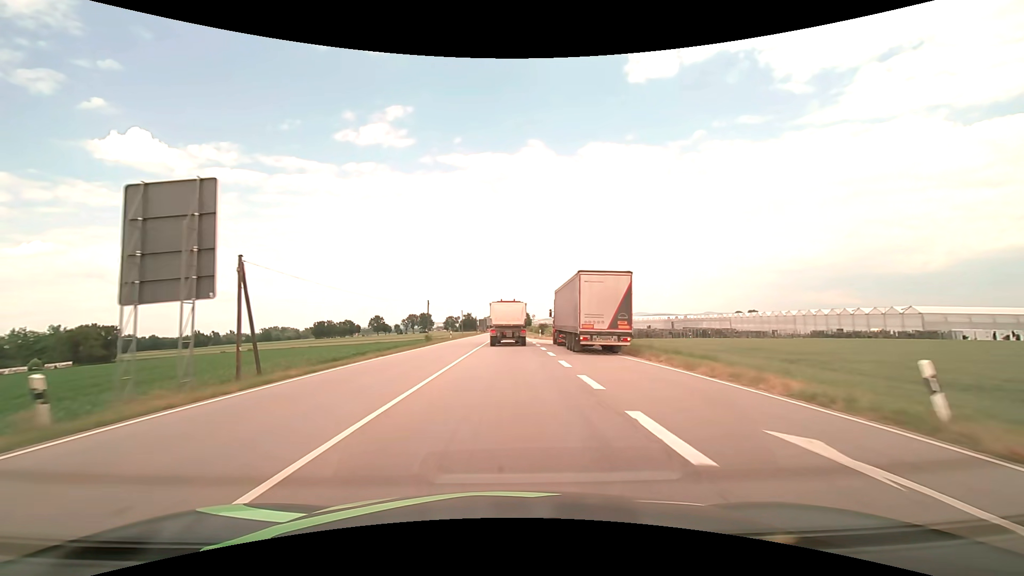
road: primary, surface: asphalt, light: Day
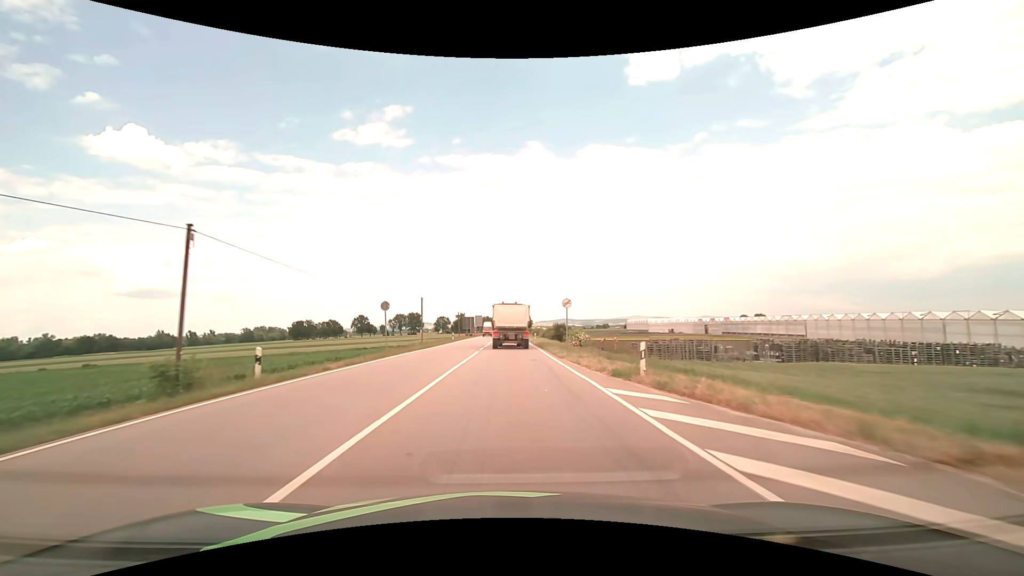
(0.0, +45.4) m; 0°
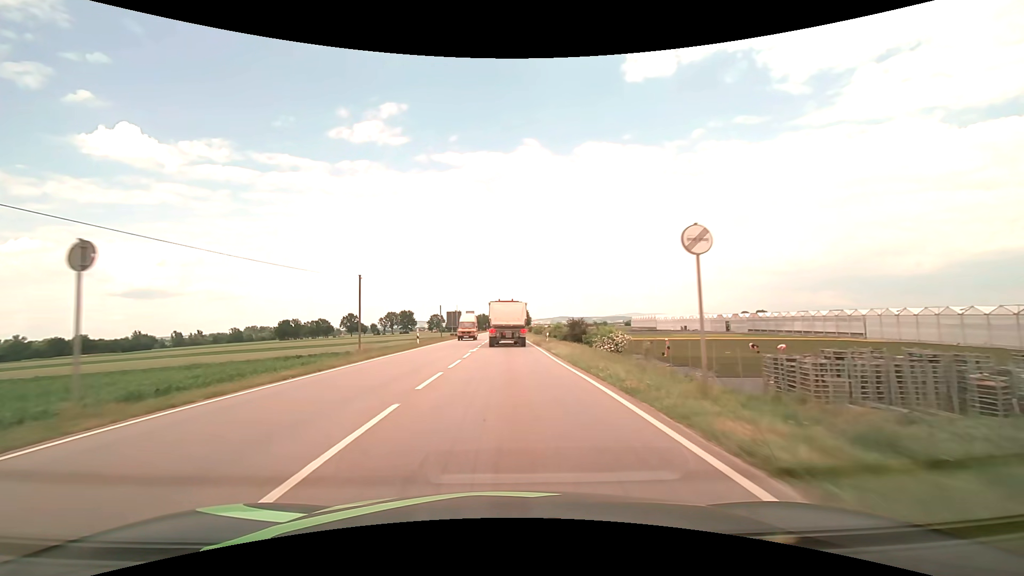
(+0.1, +22.6) m; 0°
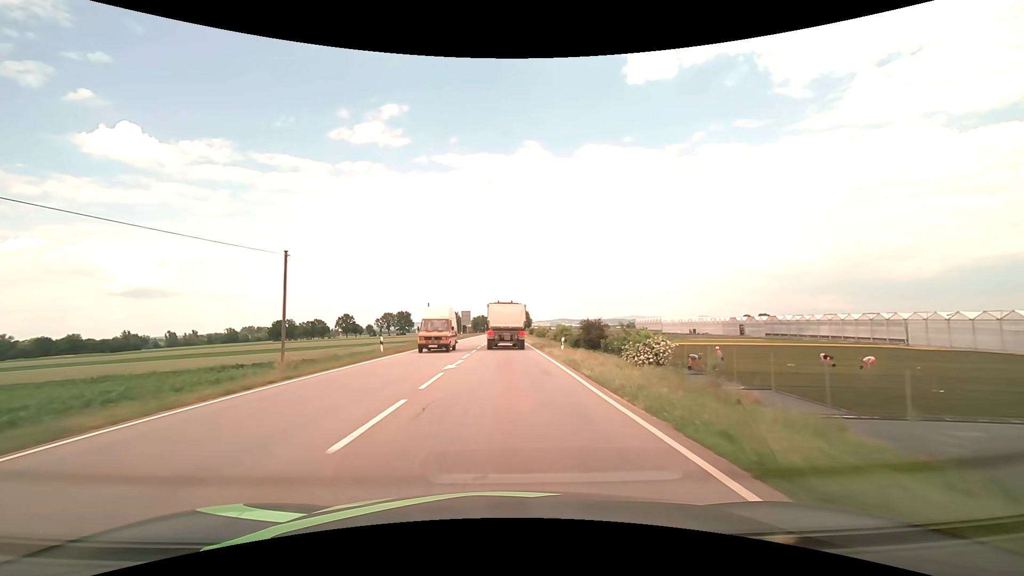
(0.0, +11.2) m; 0°
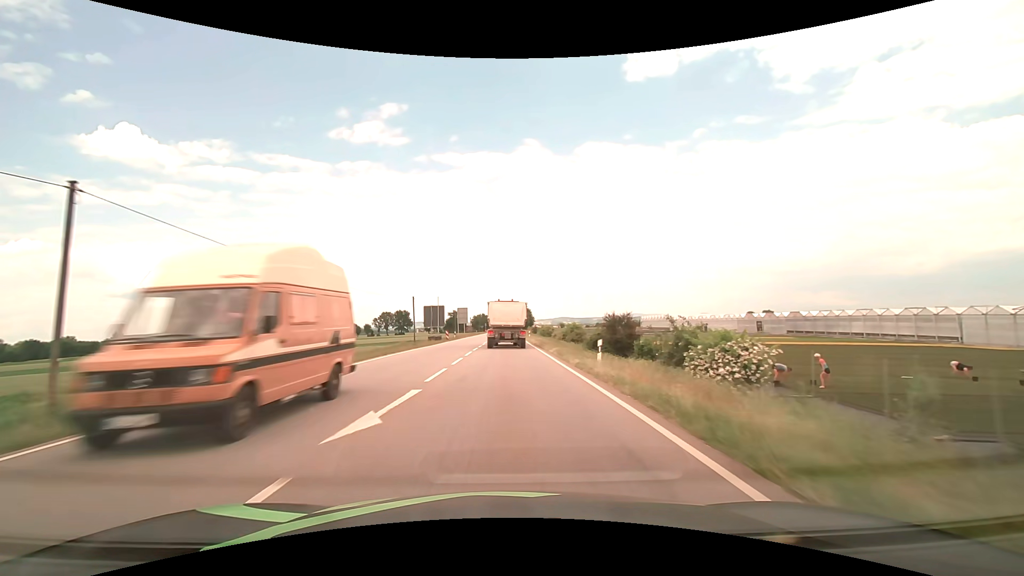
(0.0, +11.0) m; 0°
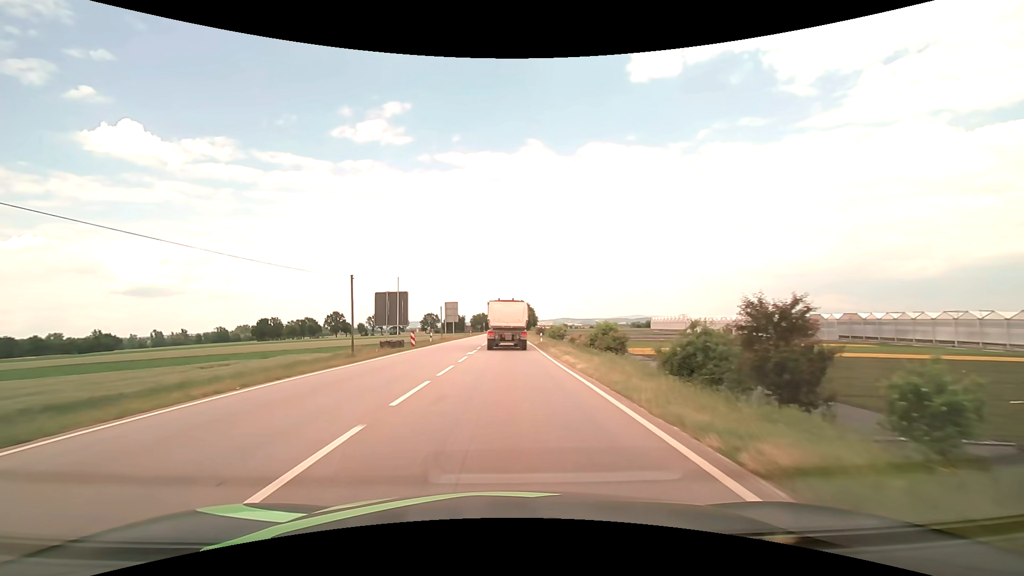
(0.0, +21.5) m; 0°
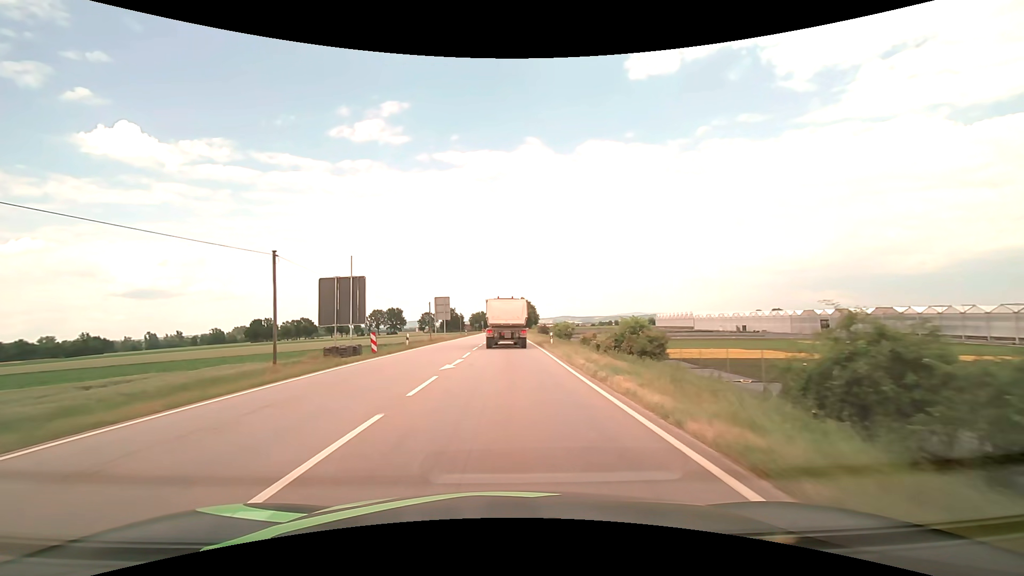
(0.0, +10.5) m; 0°
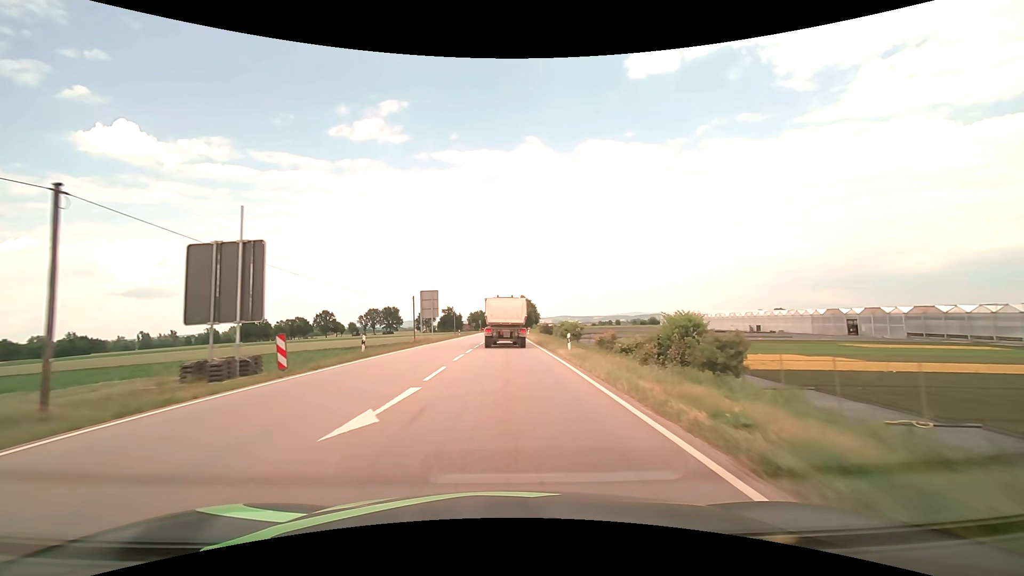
(0.0, +10.3) m; 0°
(0, +10) (0, +20) (0, +30) (0, +40) (0, +50) (0, +60) (0, +70) (0, +80) (0, +90) (0, +100) m
